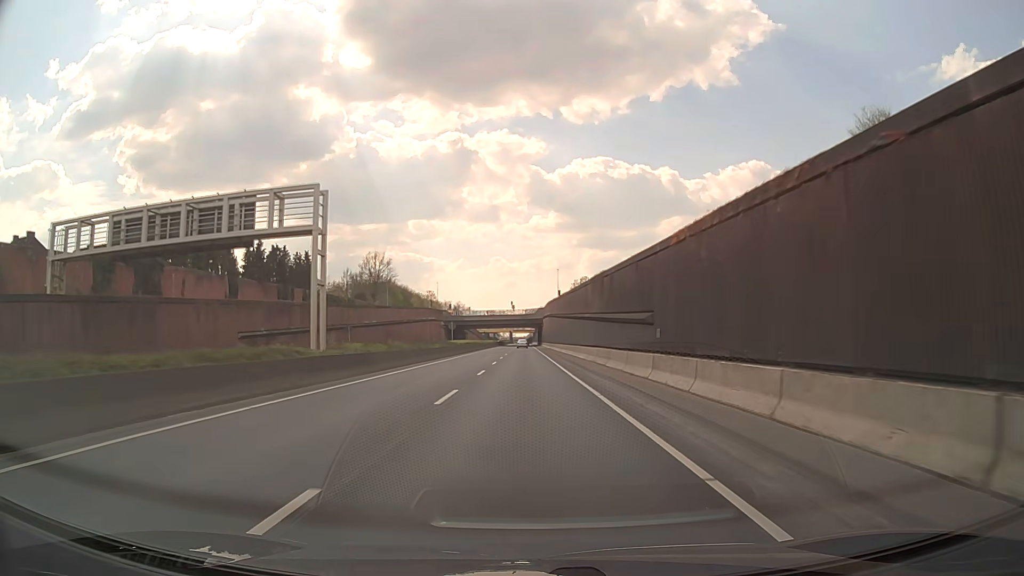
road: trunk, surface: asphalt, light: Day
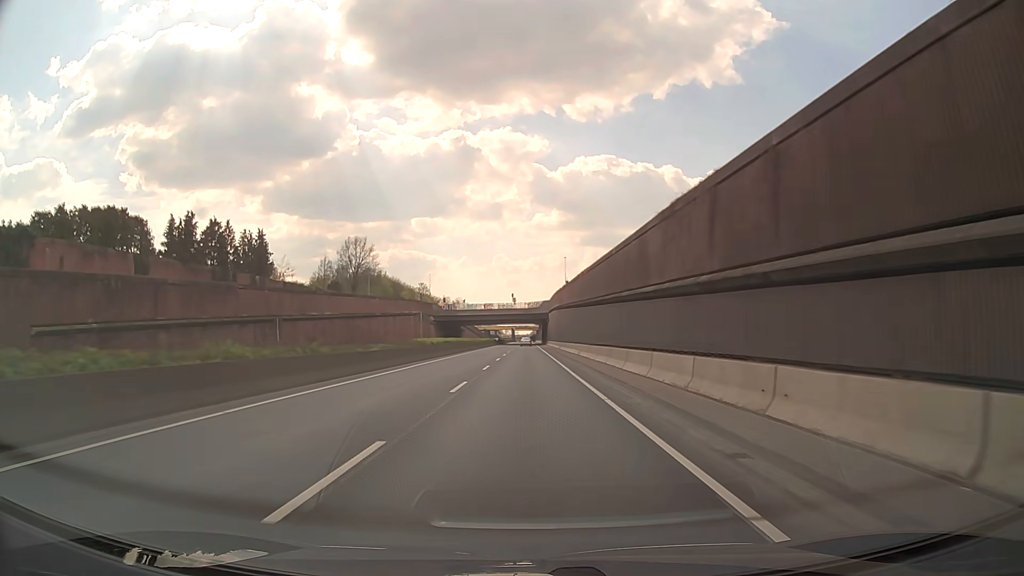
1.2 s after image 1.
(-0.1, +21.5) m; 0°
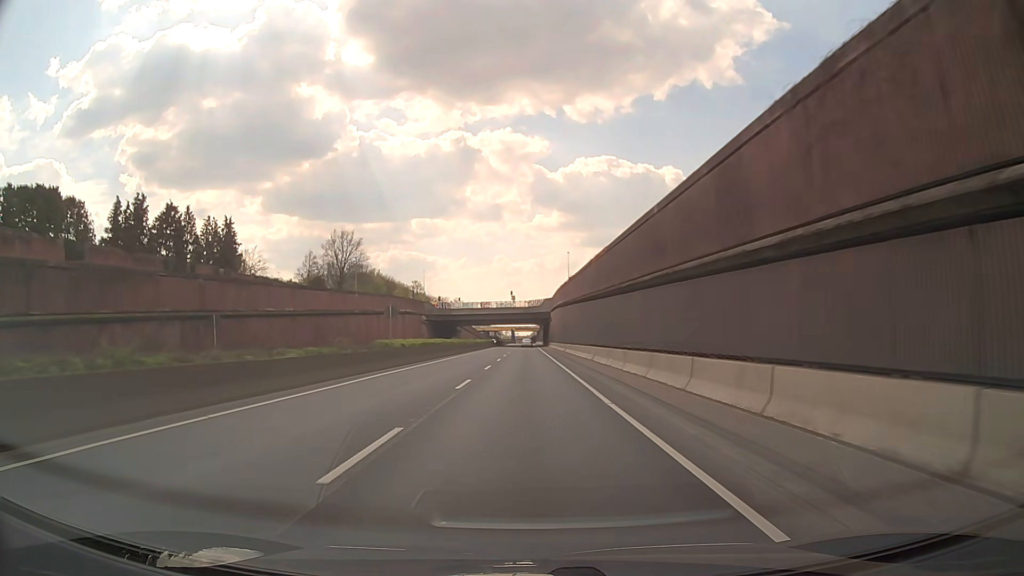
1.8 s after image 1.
(-0.1, +10.8) m; -1°
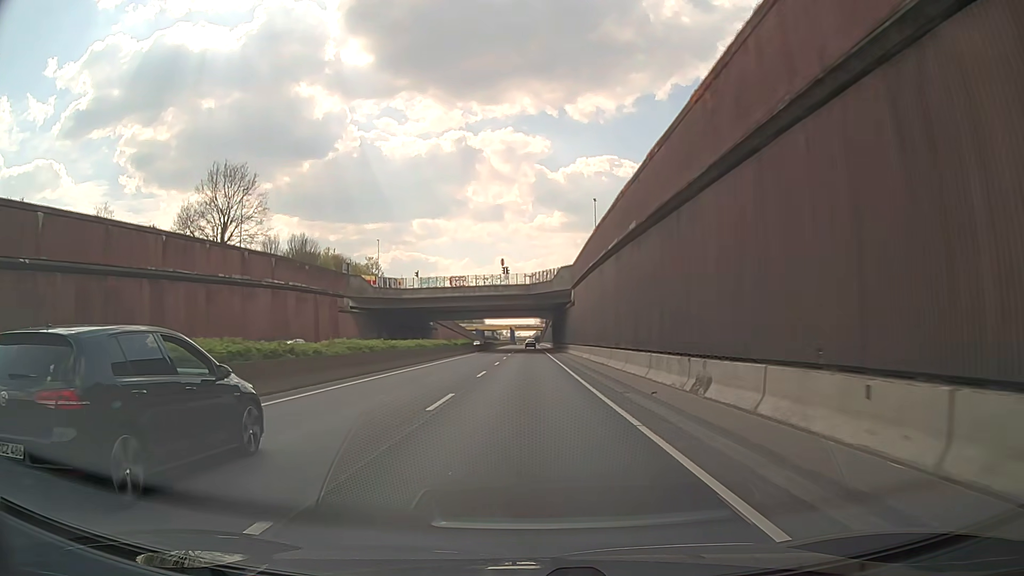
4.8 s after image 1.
(+0.1, +53.9) m; 0°
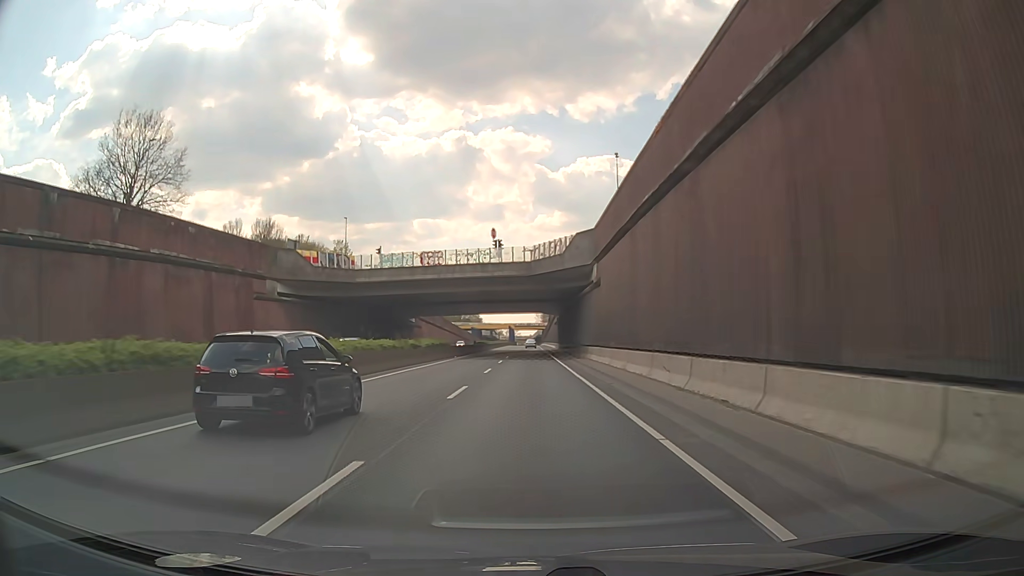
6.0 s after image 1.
(0.0, +21.6) m; 0°
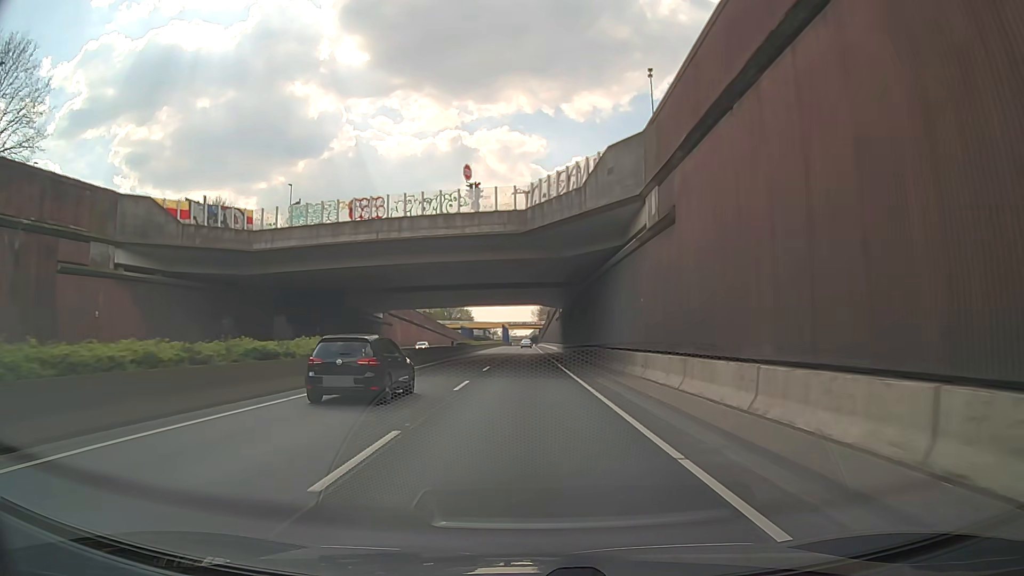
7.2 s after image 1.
(0.0, +21.6) m; 0°
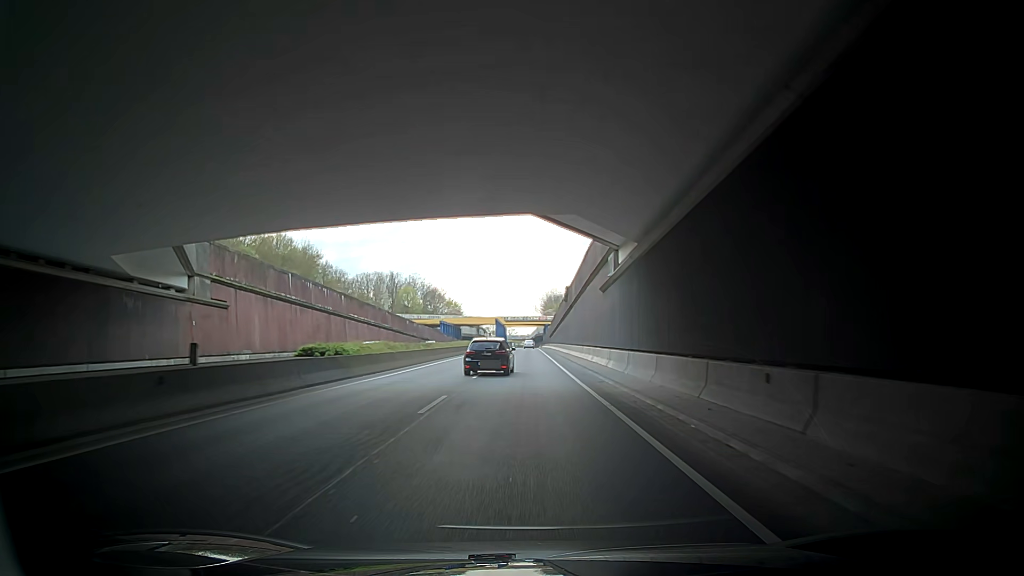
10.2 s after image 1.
(-0.5, +54.1) m; +1°
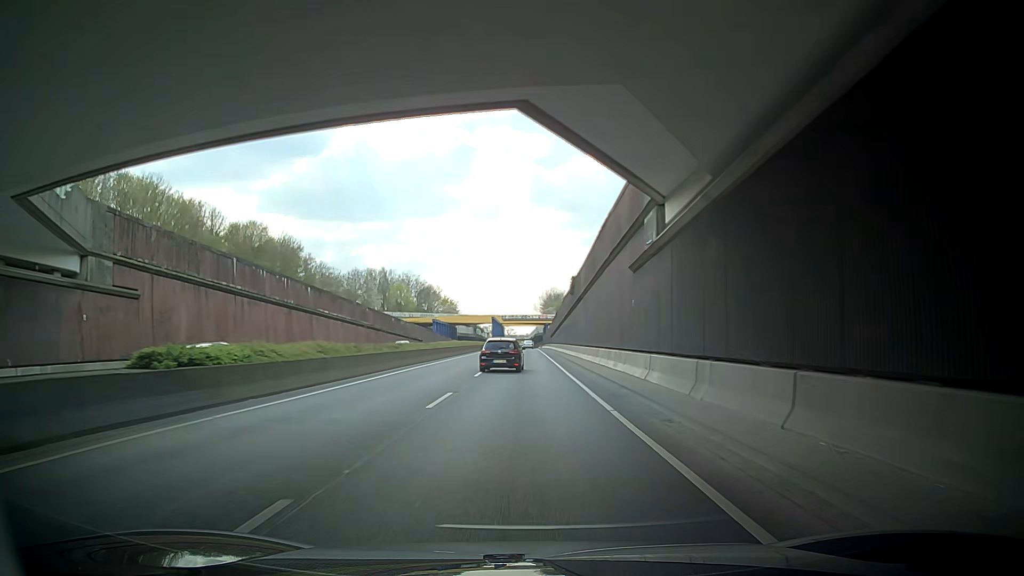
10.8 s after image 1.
(+0.1, +10.8) m; +1°
